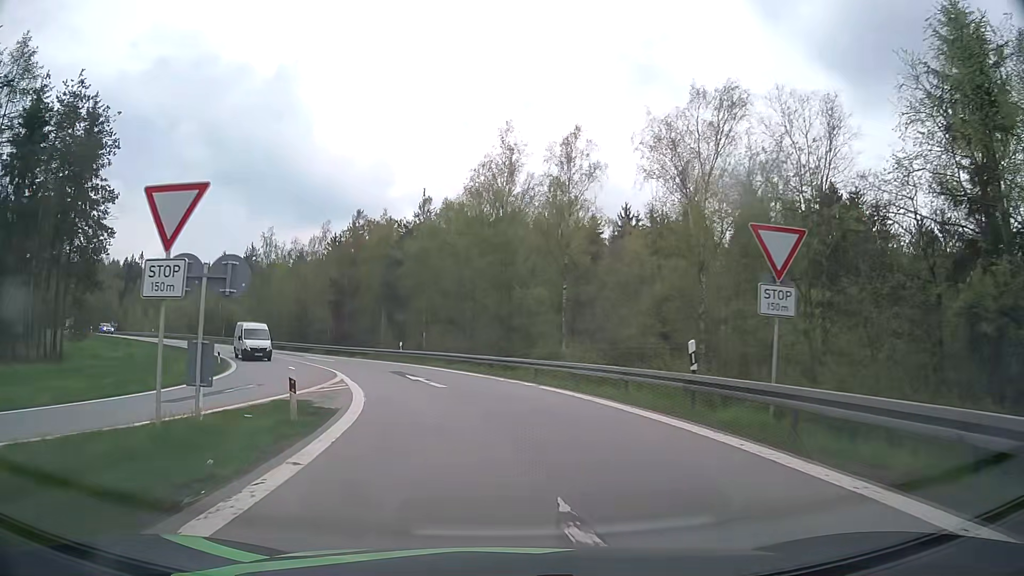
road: motorway_link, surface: asphalt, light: Day
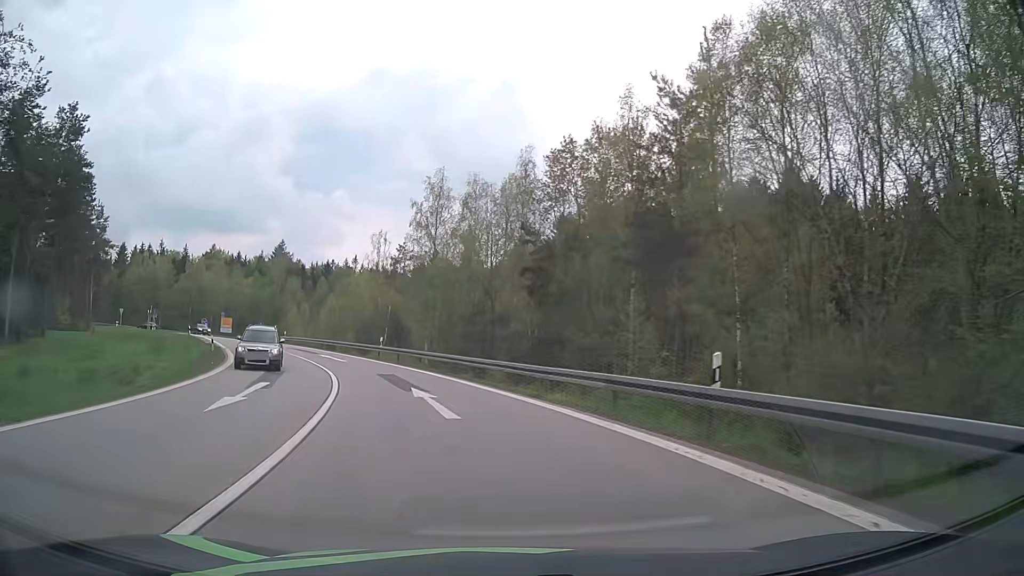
(-5.6, +33.1) m; -20°
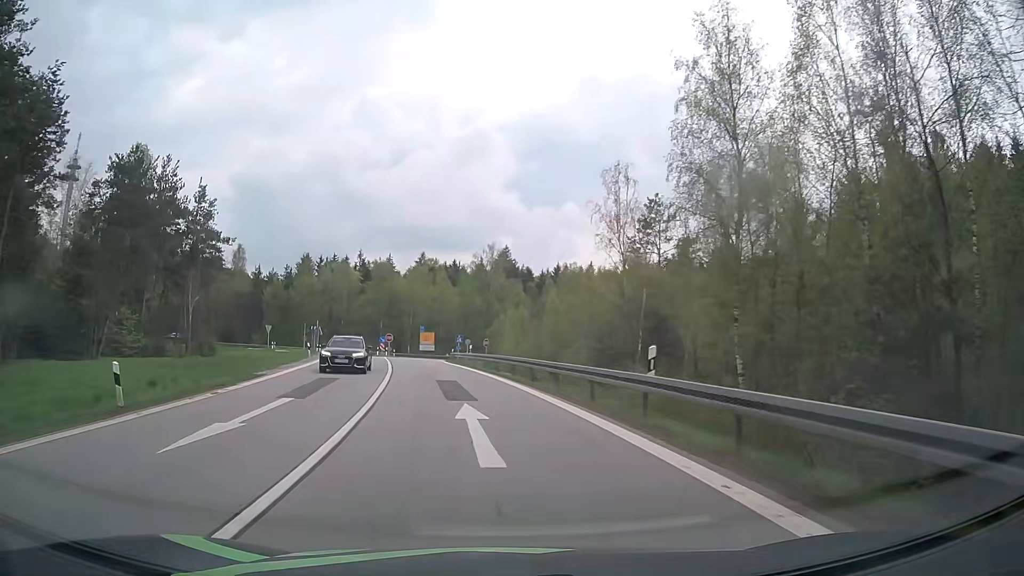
(-5.1, +28.1) m; -21°
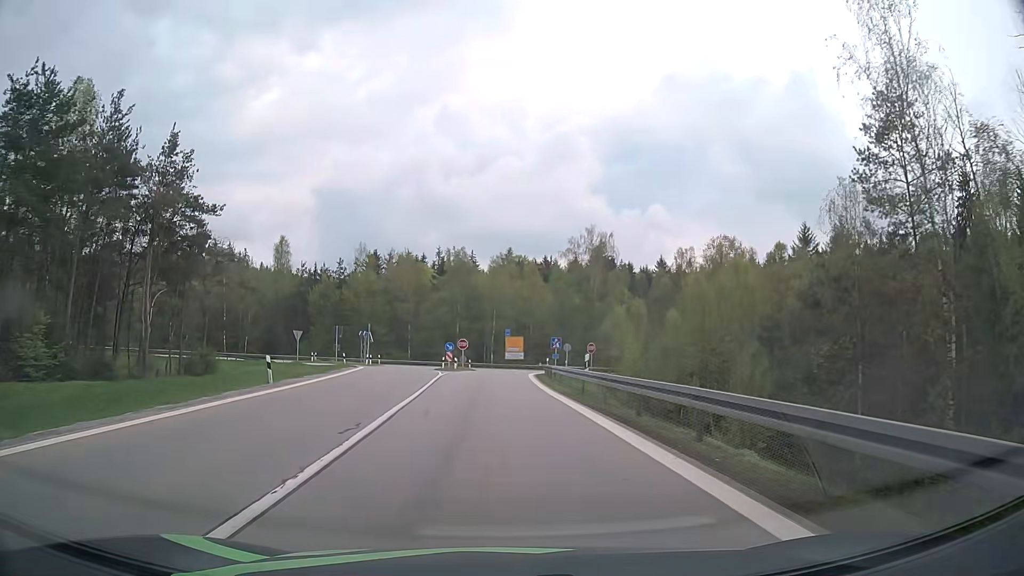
(-1.7, +22.0) m; -8°
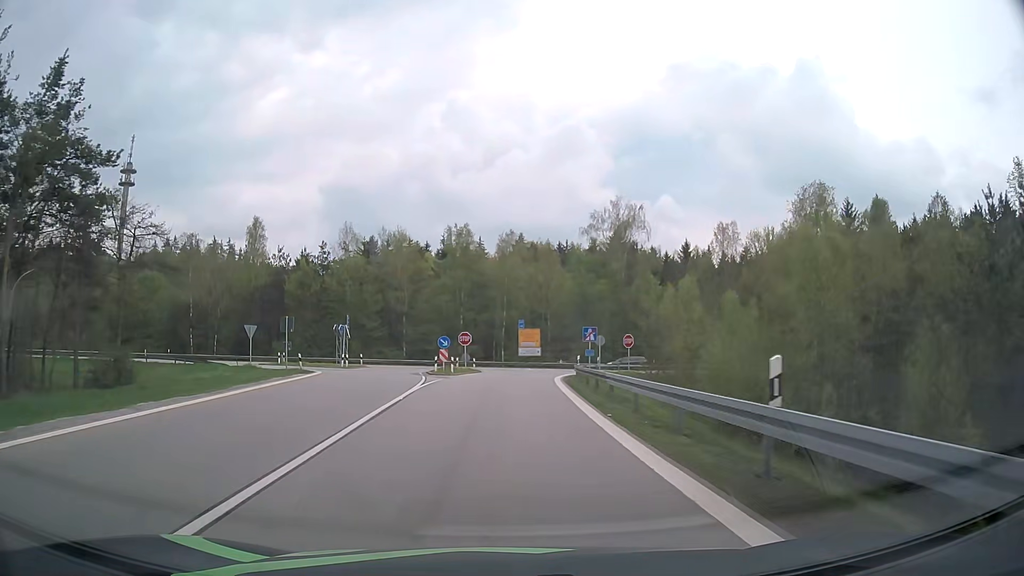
(-0.2, +15.0) m; -1°
(0, +10) (0, +20) (0, +30) (+1, +40) (+3, +50) (+8, +58) (+17, +63) (+27, +64) (+37, +64) (+47, +64) m
